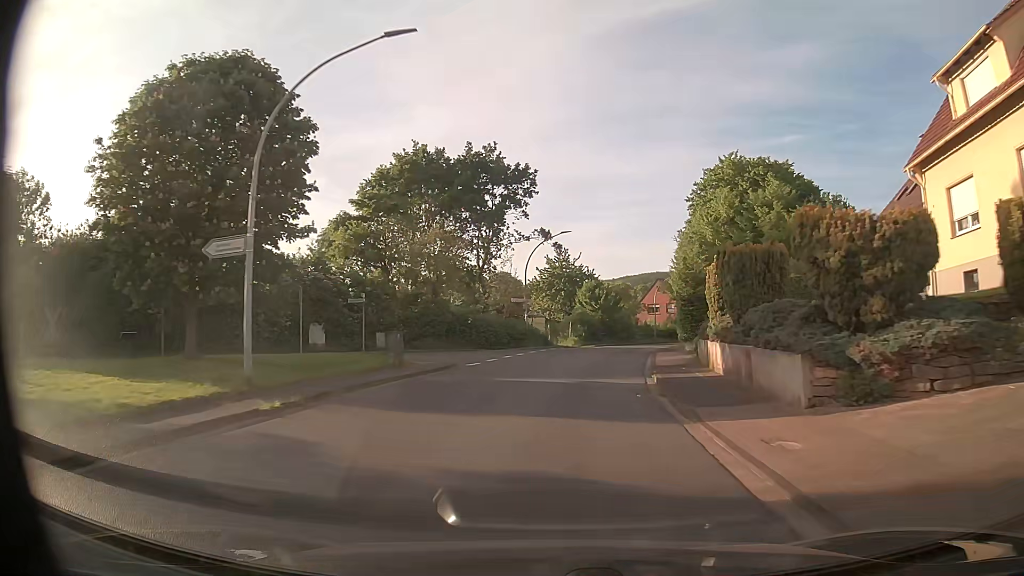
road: tertiary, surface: asphalt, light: Day
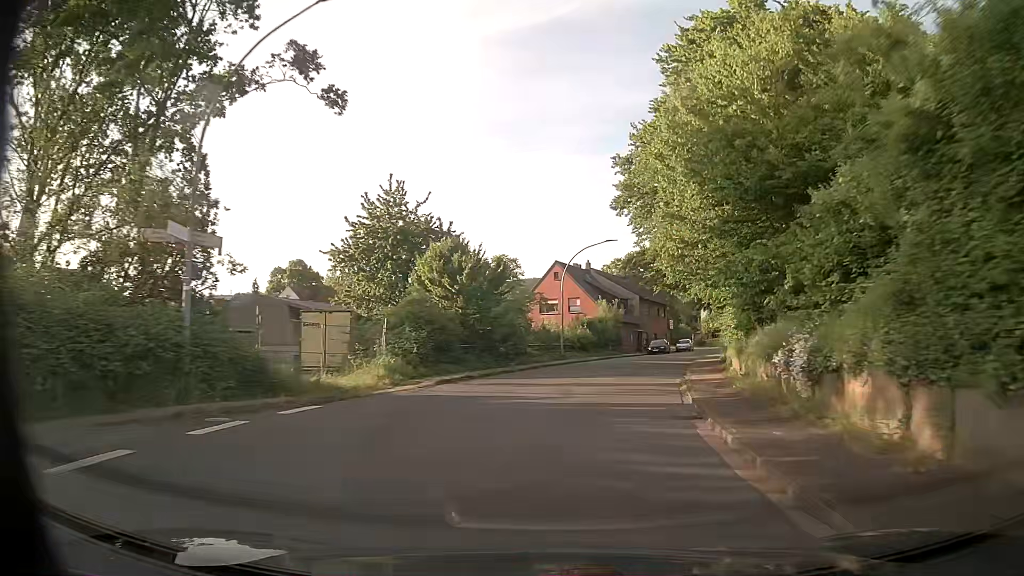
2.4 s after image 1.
(+2.9, +33.6) m; +10°
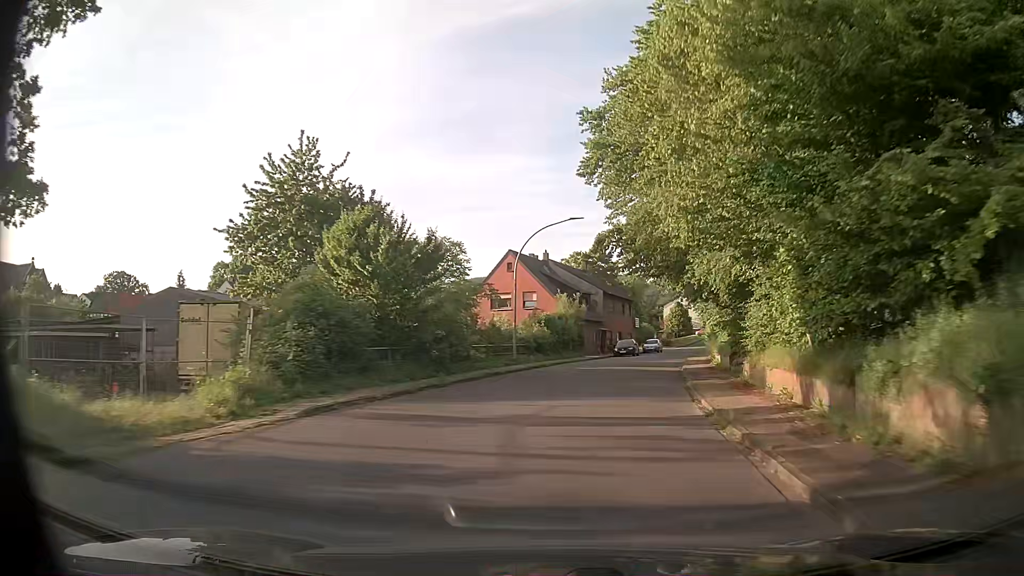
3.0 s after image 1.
(+0.3, +8.1) m; +4°
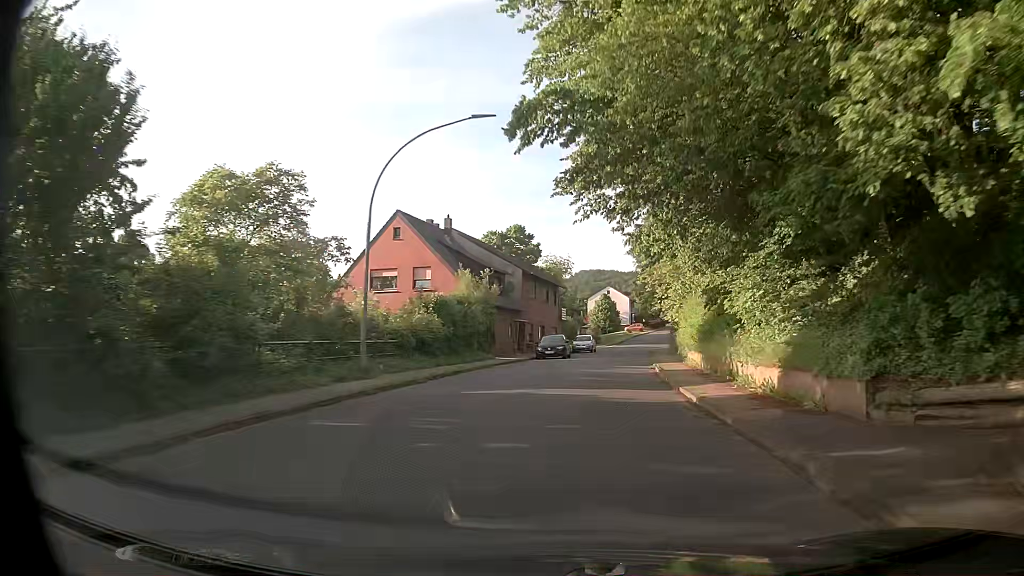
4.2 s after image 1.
(+0.9, +16.1) m; +7°
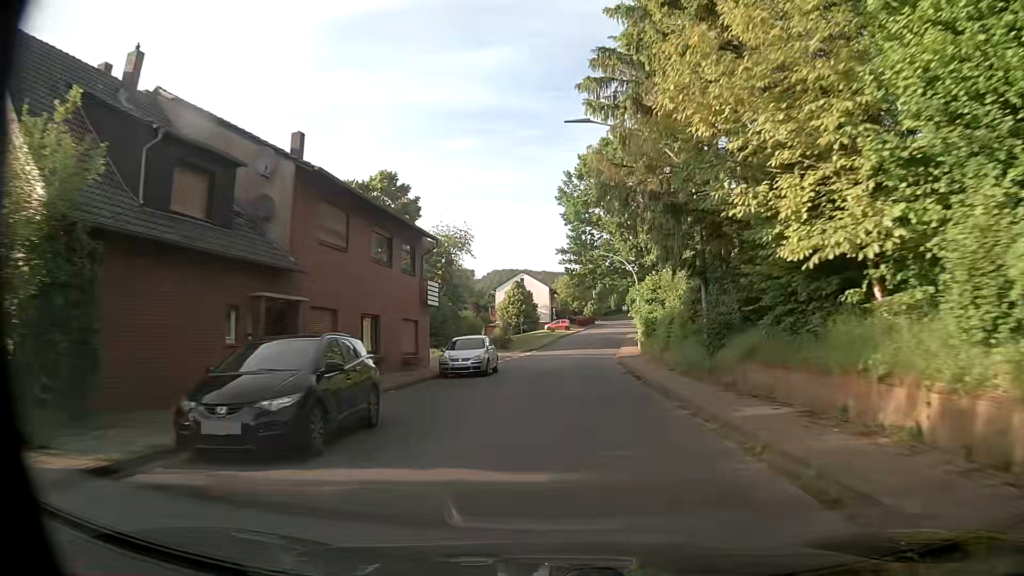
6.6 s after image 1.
(+2.6, +32.2) m; +8°
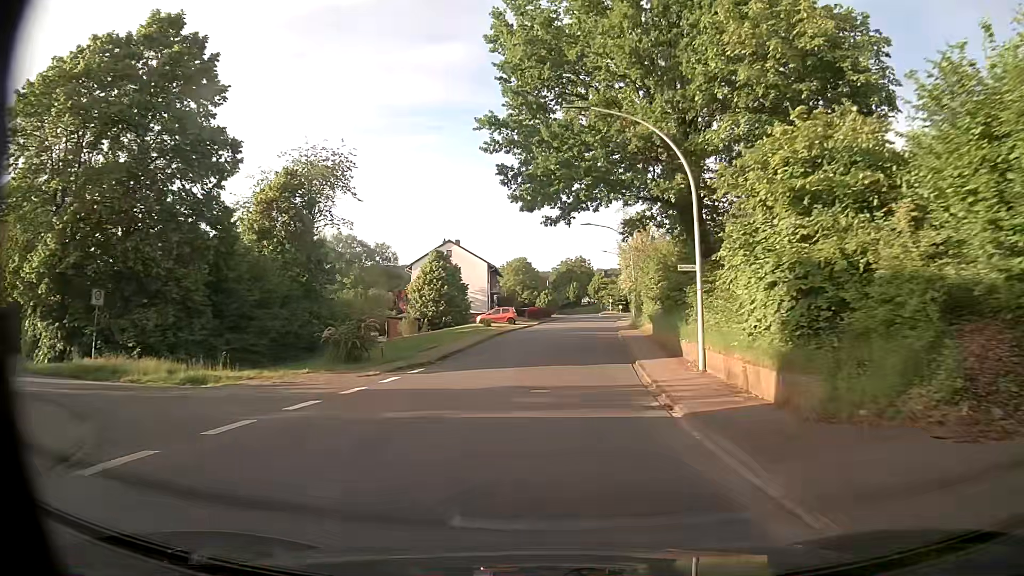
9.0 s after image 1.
(+1.3, +33.5) m; +4°
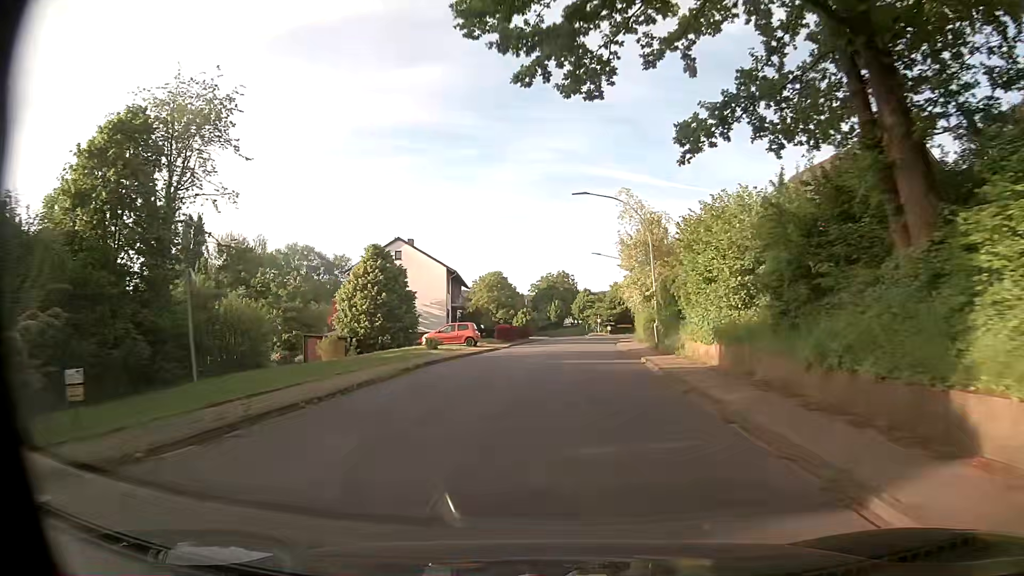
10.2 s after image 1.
(+0.3, +17.5) m; +2°
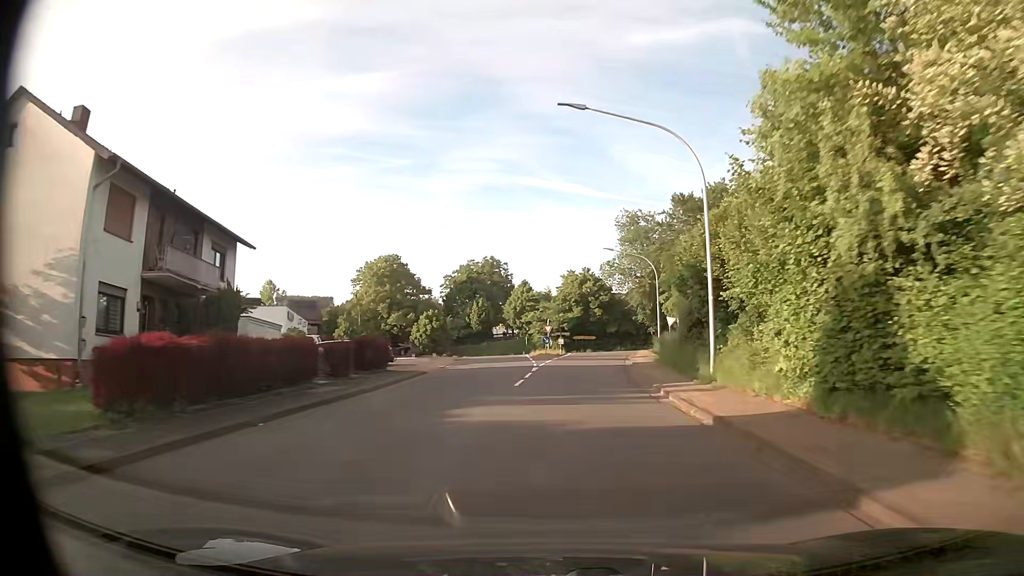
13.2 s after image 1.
(+1.7, +43.5) m; +5°
(0, +10) (0, +20) (+1, +30) (+2, +40) (+3, +50) (+3, +60) (0, +69) (-9, +73) (-19, +73) (-29, +72) m
